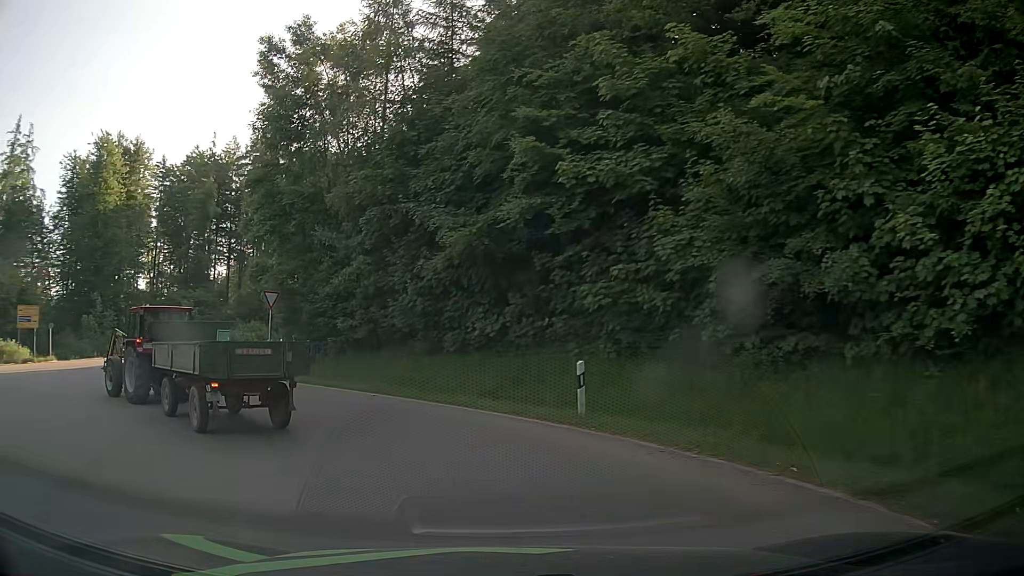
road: tertiary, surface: asphalt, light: Day
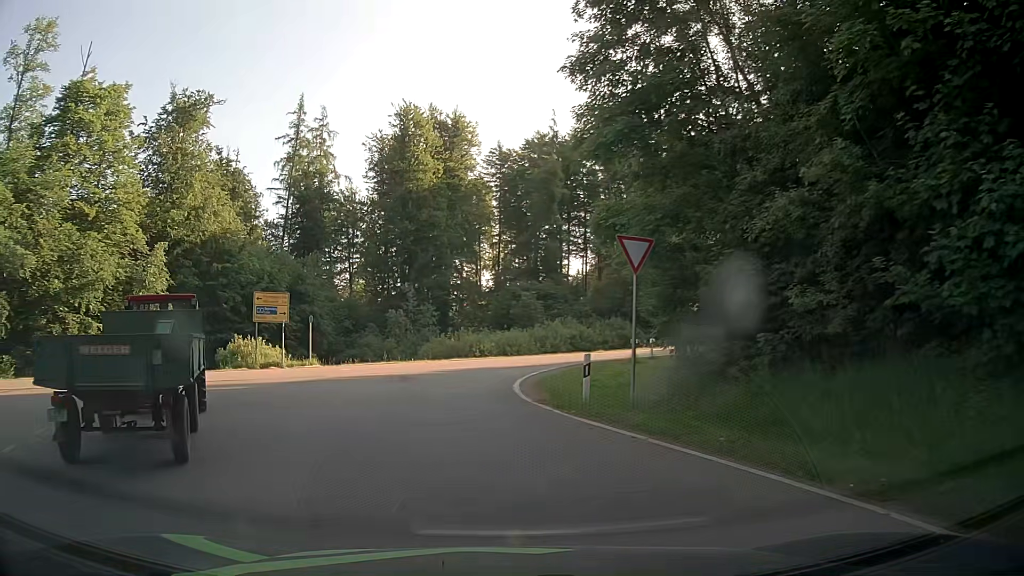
(-3.8, +13.4) m; -31°
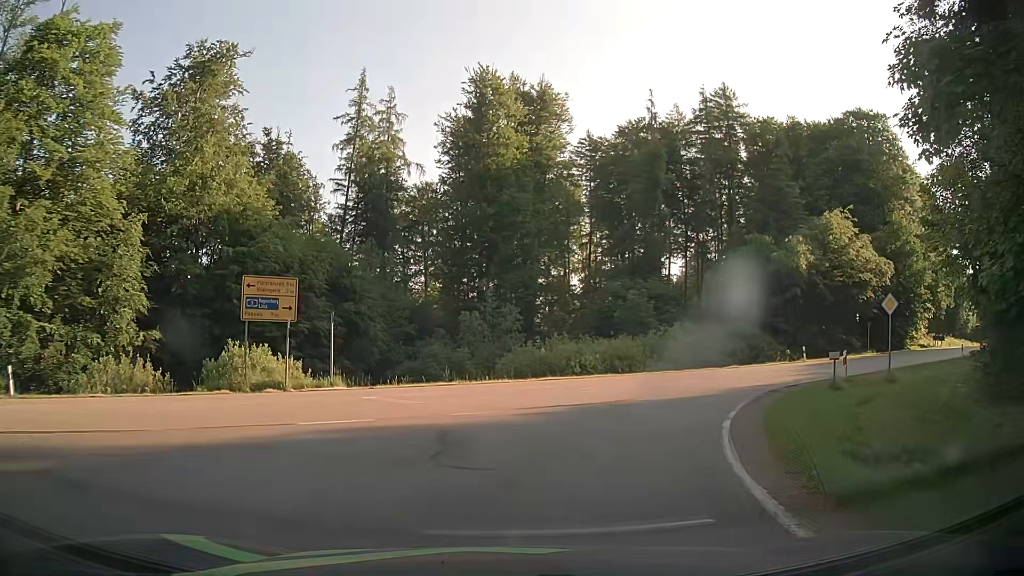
(-1.0, +12.2) m; -7°
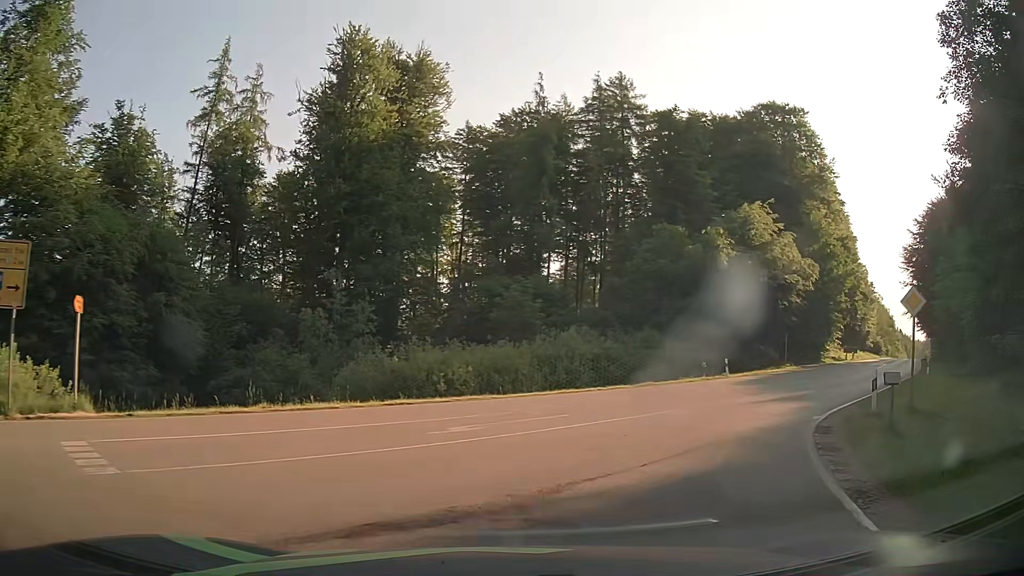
(+0.7, +9.3) m; +12°
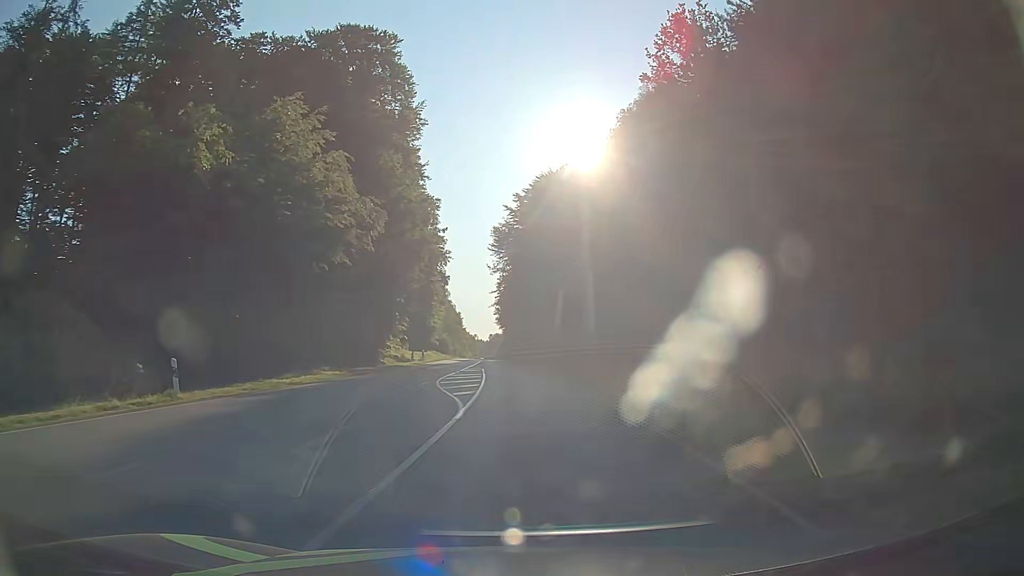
(+8.3, +20.5) m; +38°
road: secondary
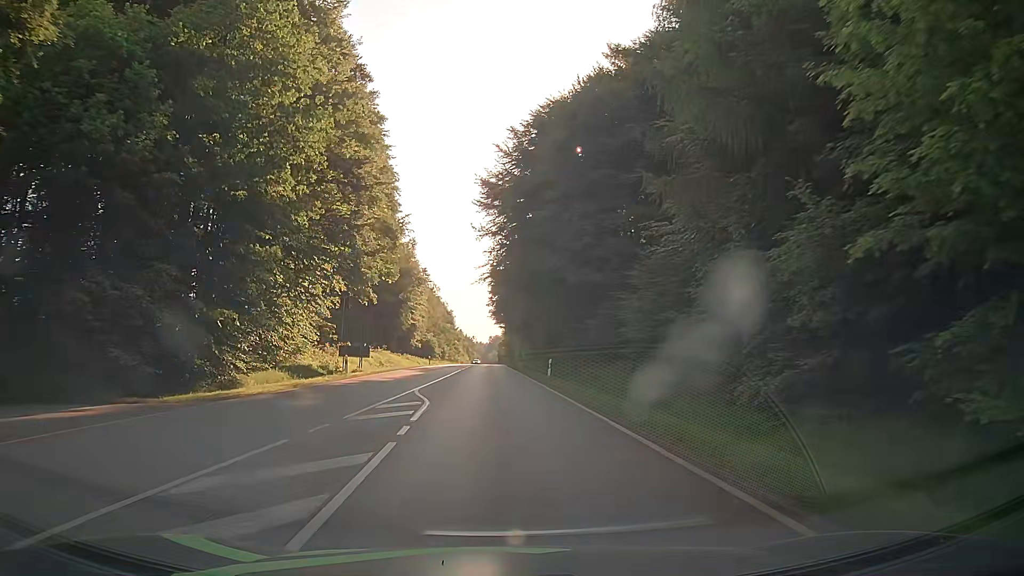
(+0.5, +28.7) m; +1°
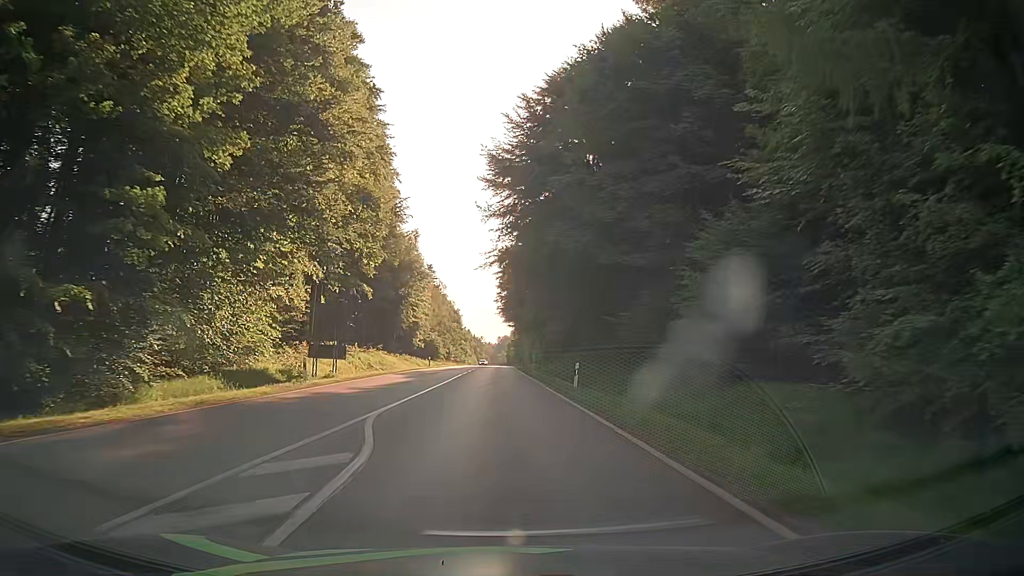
(-0.1, +8.7) m; -1°
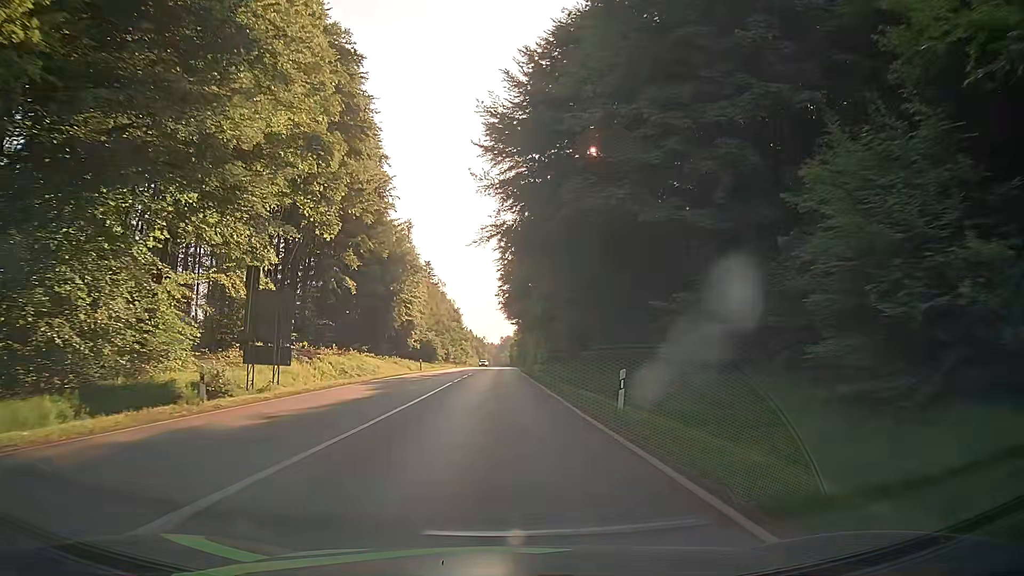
(0.0, +9.3) m; 0°
(0, +10) (0, +20) (0, +30) (-1, +40) (-1, +50) (-1, +60) (-1, +70) (-1, +80) (-1, +90) (-1, +100) m
